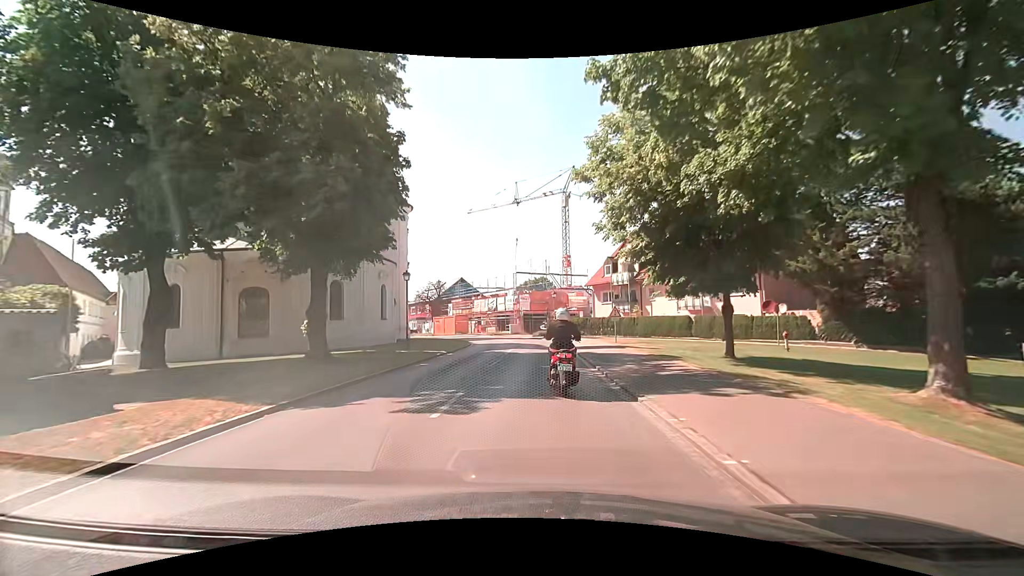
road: tertiary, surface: asphalt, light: Day
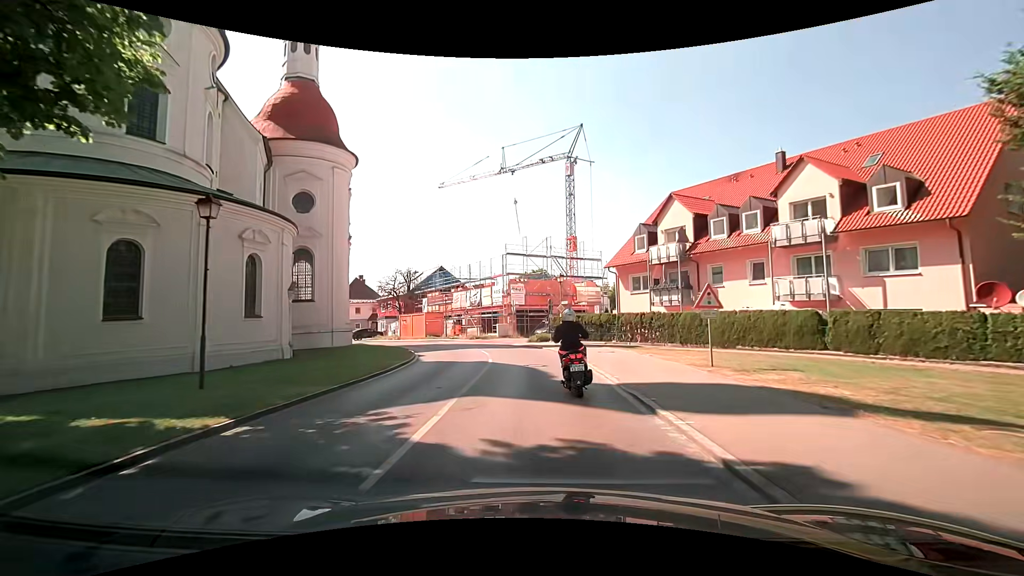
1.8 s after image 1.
(+0.1, +18.1) m; -1°
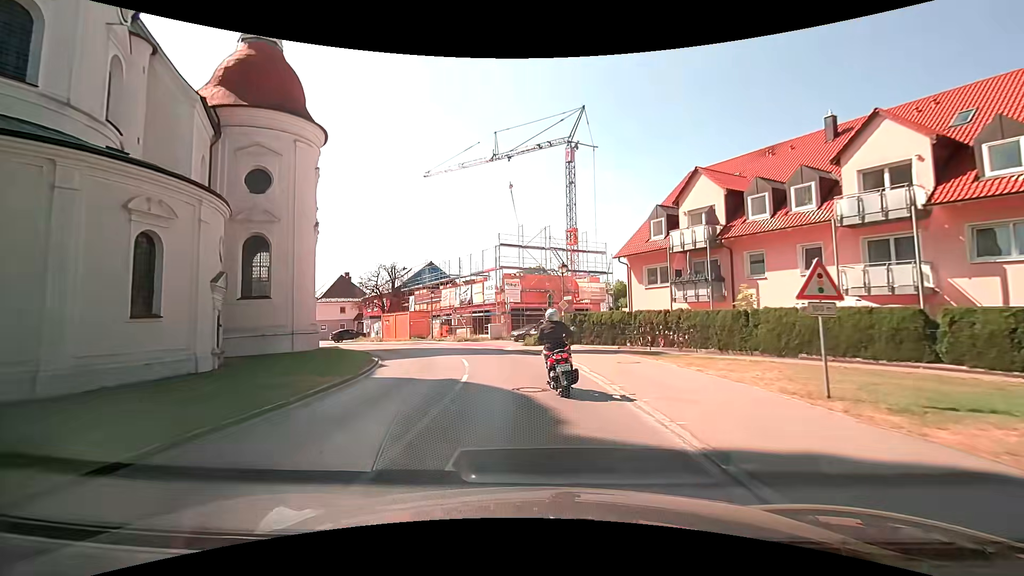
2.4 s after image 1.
(+0.1, +5.9) m; +3°
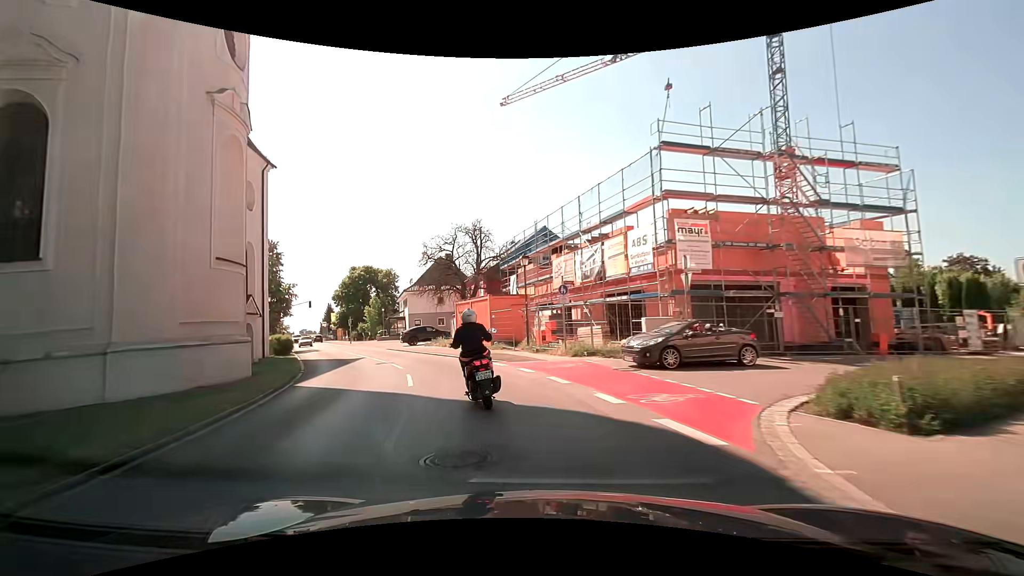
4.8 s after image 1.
(-2.6, +23.5) m; -16°
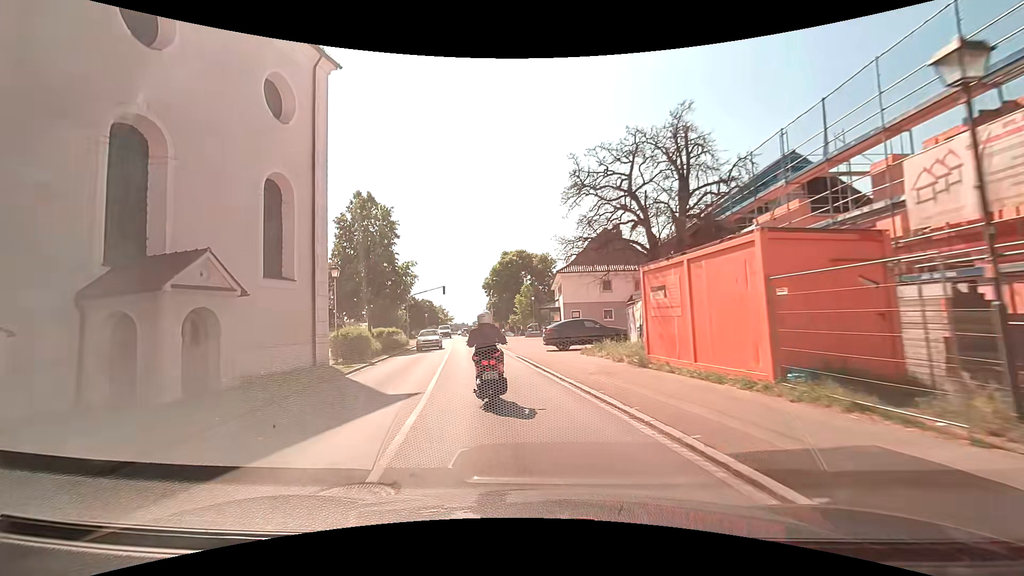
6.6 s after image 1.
(-3.1, +17.3) m; -18°
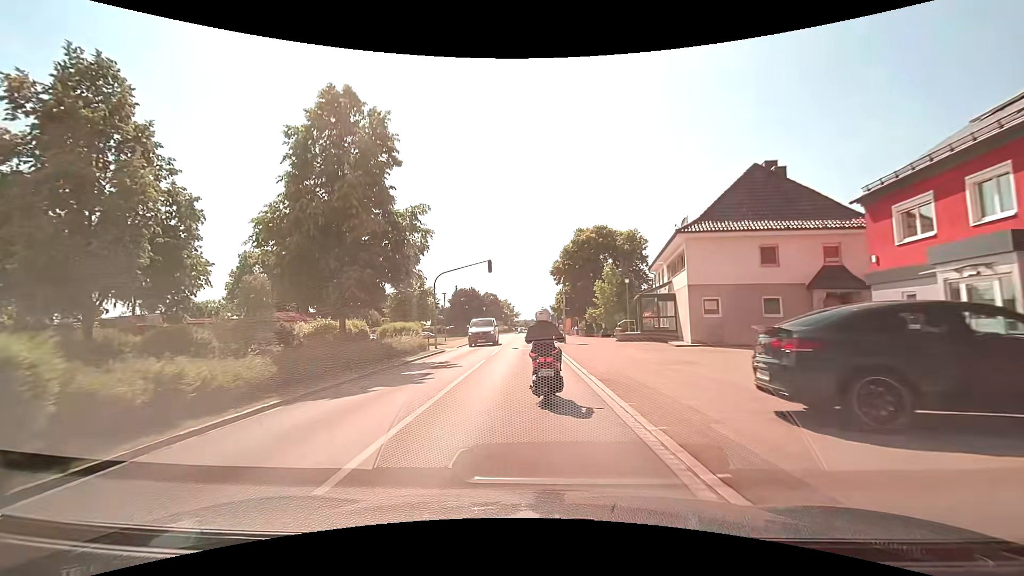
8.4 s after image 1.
(-2.1, +19.1) m; -9°
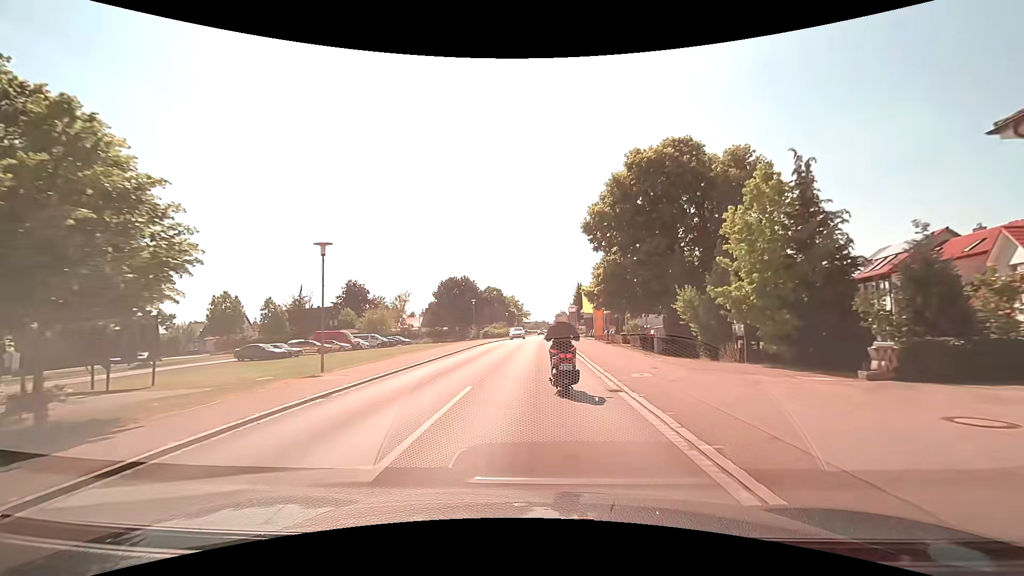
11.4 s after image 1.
(-0.9, +33.2) m; -2°
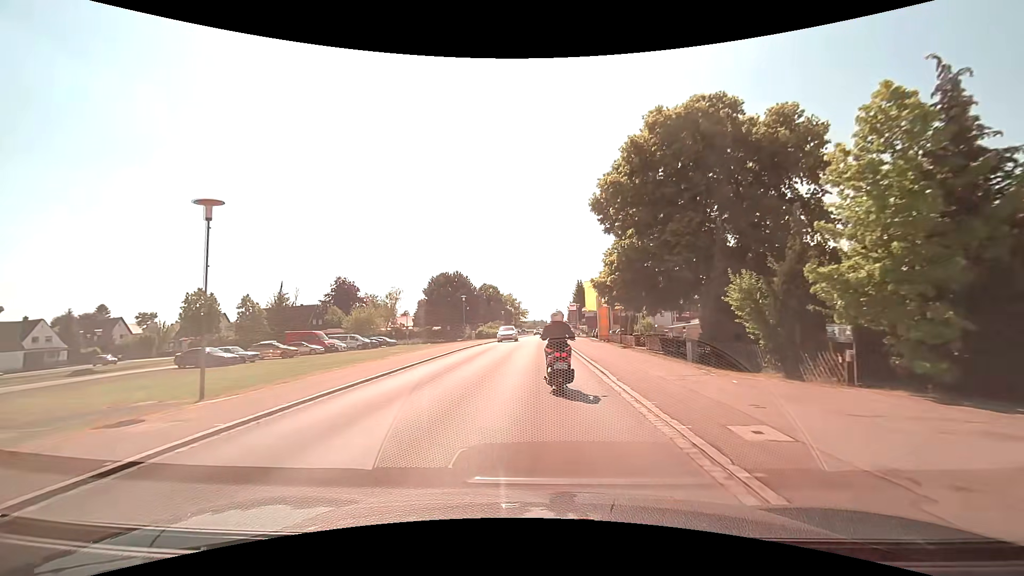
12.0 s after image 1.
(0.0, +7.1) m; 0°
(0, +10) (0, +20) (0, +30) (0, +40) (+1, +50) (+1, +60) (+1, +70) (+1, +80) (+2, +90) (+2, +100) m
